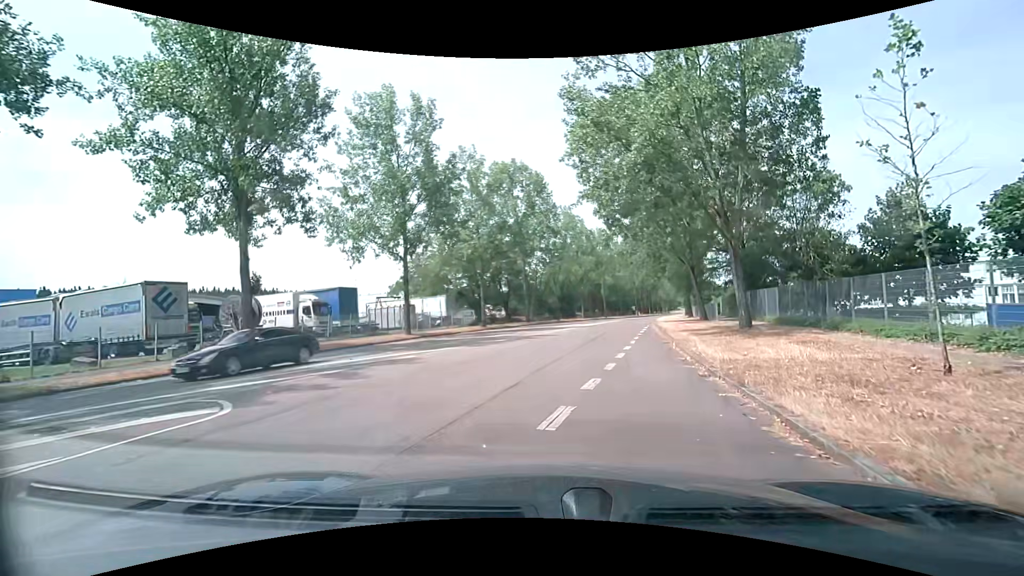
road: tertiary_link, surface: asphalt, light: Day
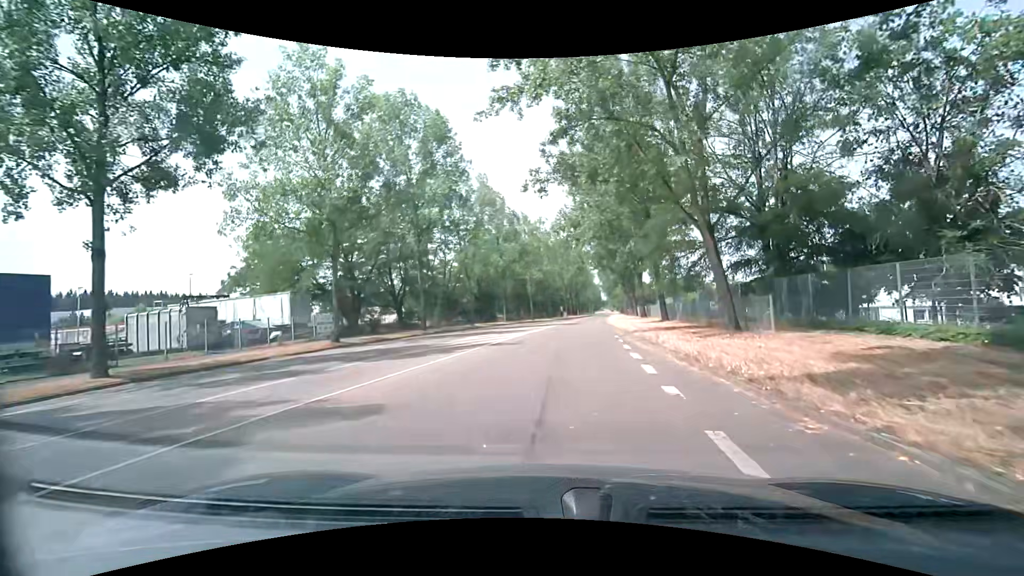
(+2.1, +19.7) m; +10°
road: secondary
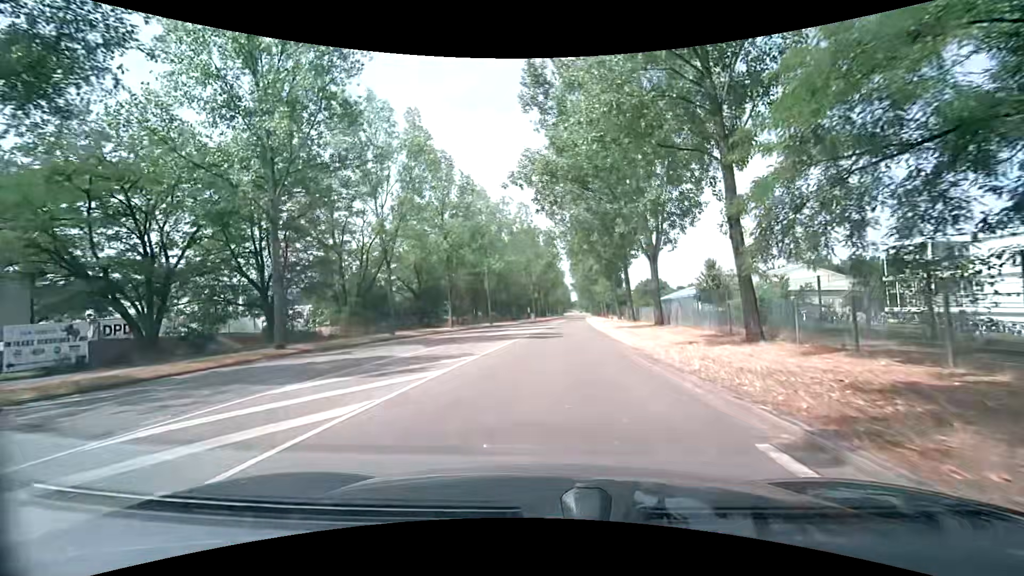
(+0.9, +19.0) m; +4°
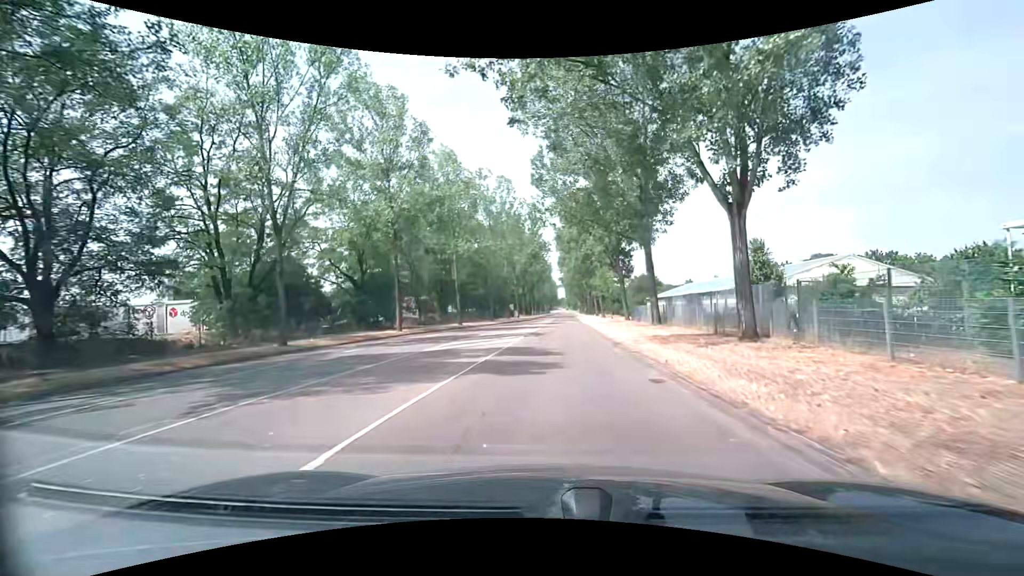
(+0.2, +14.3) m; +1°
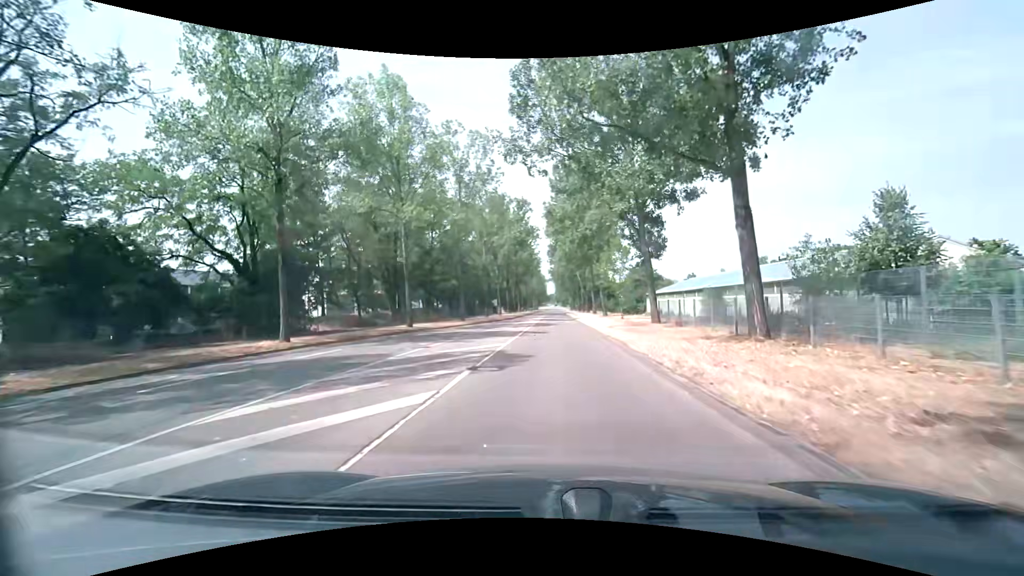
(+0.4, +15.2) m; +1°
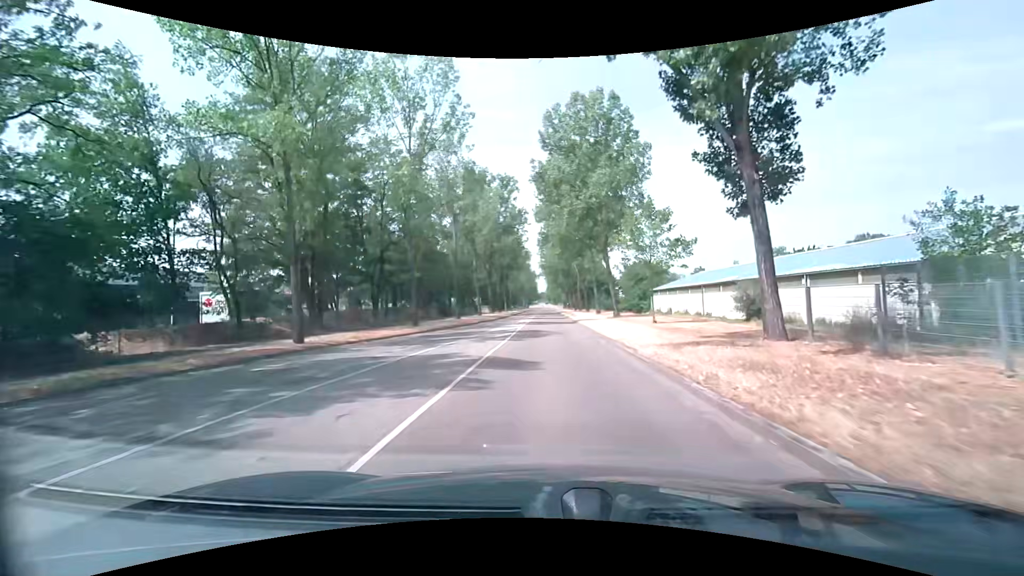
(+0.3, +15.2) m; +2°
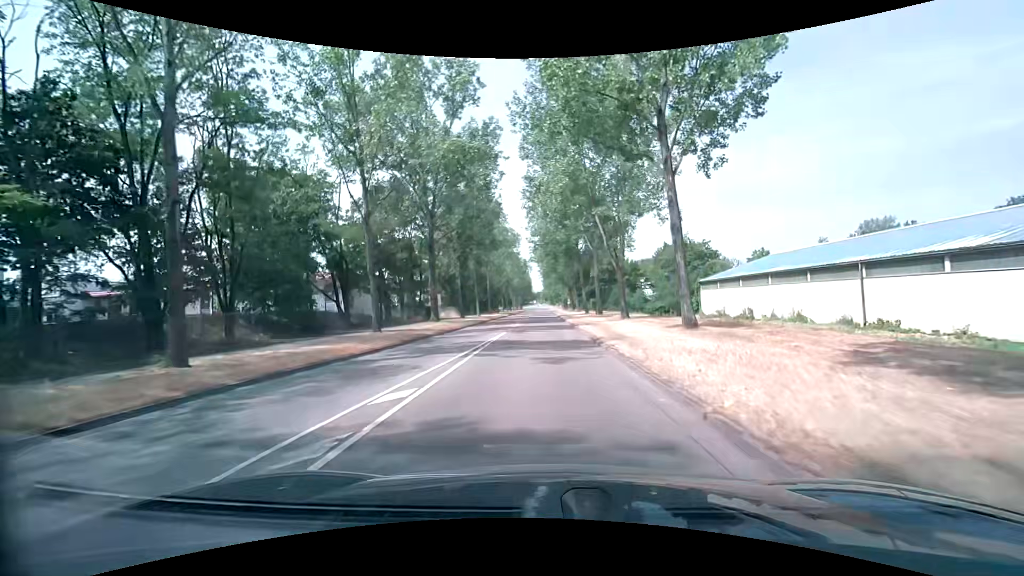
(+0.5, +36.8) m; 0°
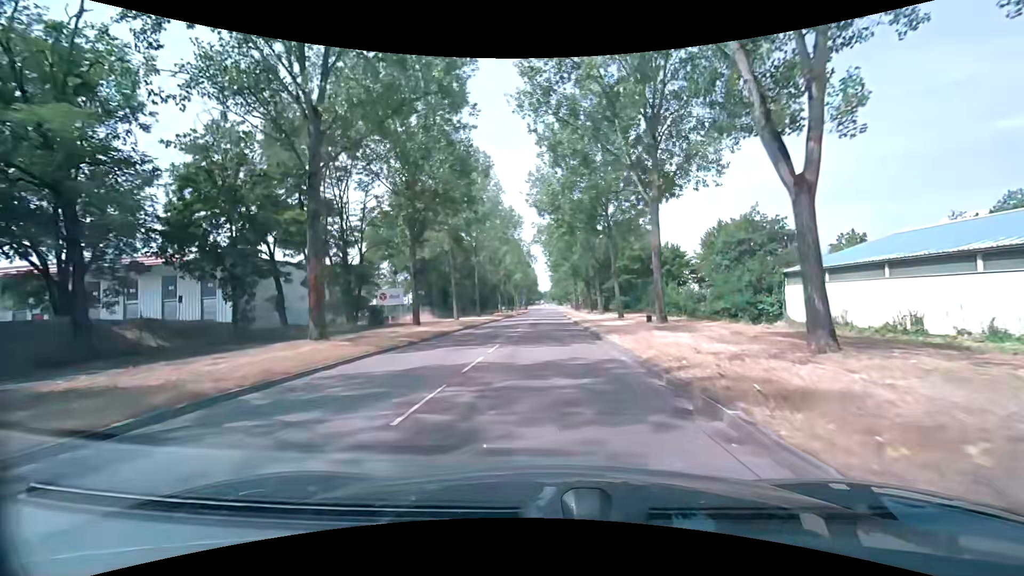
(-0.1, +22.1) m; -1°
(0, +10) (0, +20) (0, +30) (0, +40) (0, +50) (+1, +60) (+1, +70) (+1, +80) (+1, +90) (+1, +100) m
